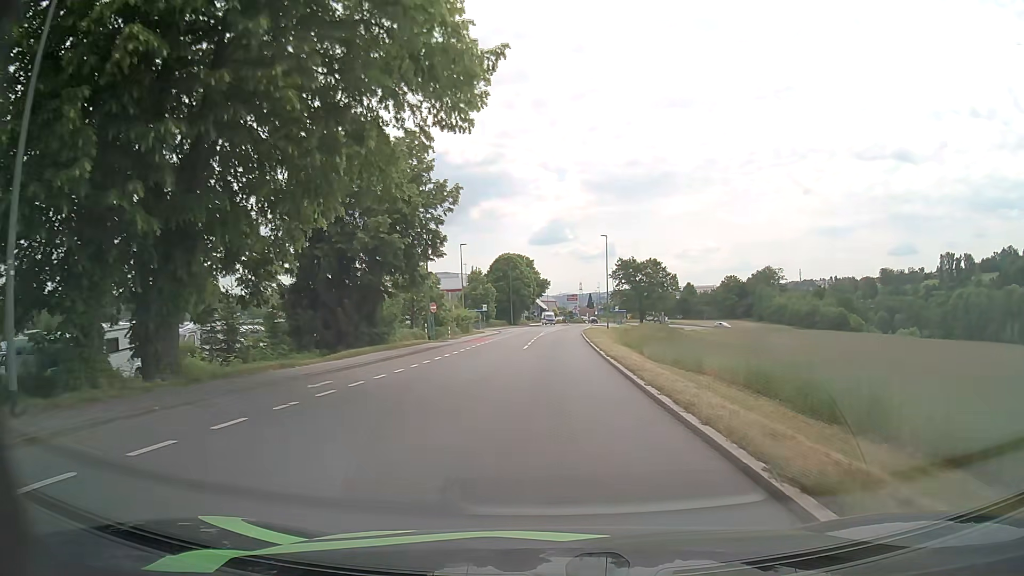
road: tertiary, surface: asphalt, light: Day
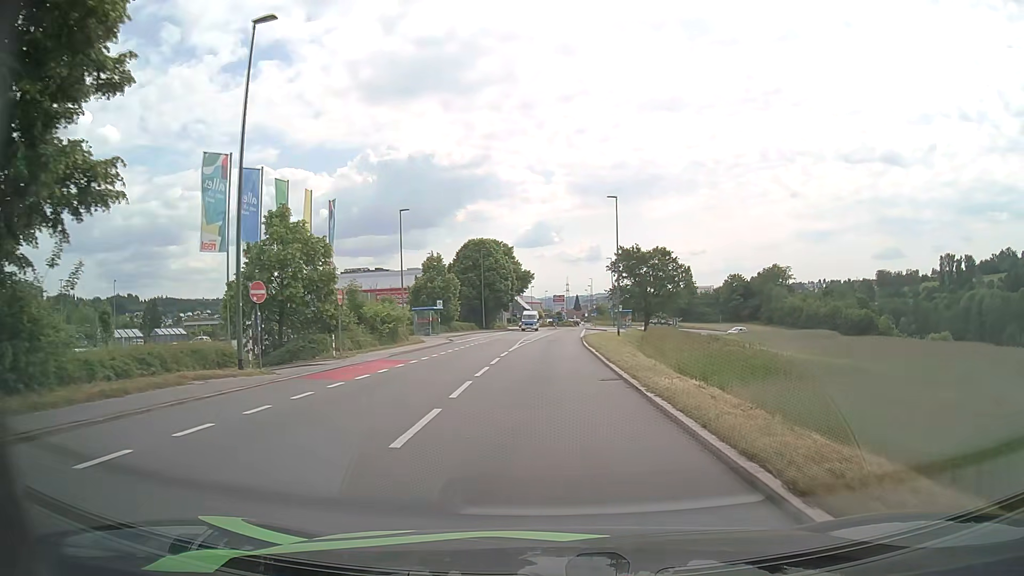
(+0.2, +24.8) m; +1°
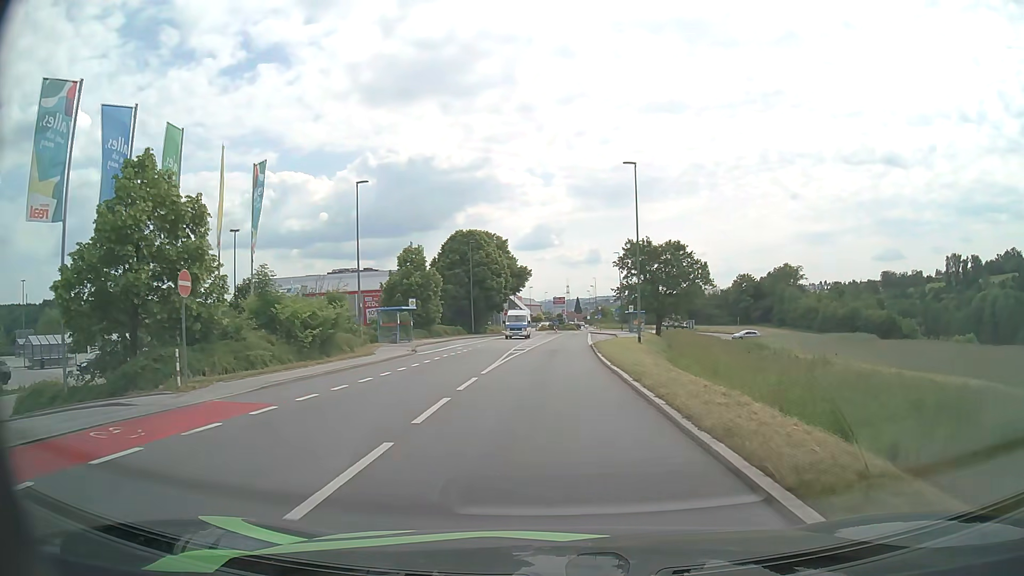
(+0.1, +11.7) m; 0°
(0, +10) (0, +20) (0, +30) (+1, +40) (+1, +50) (+2, +60) (+3, +70) (+3, +80) (+4, +90) (+5, +100) m
